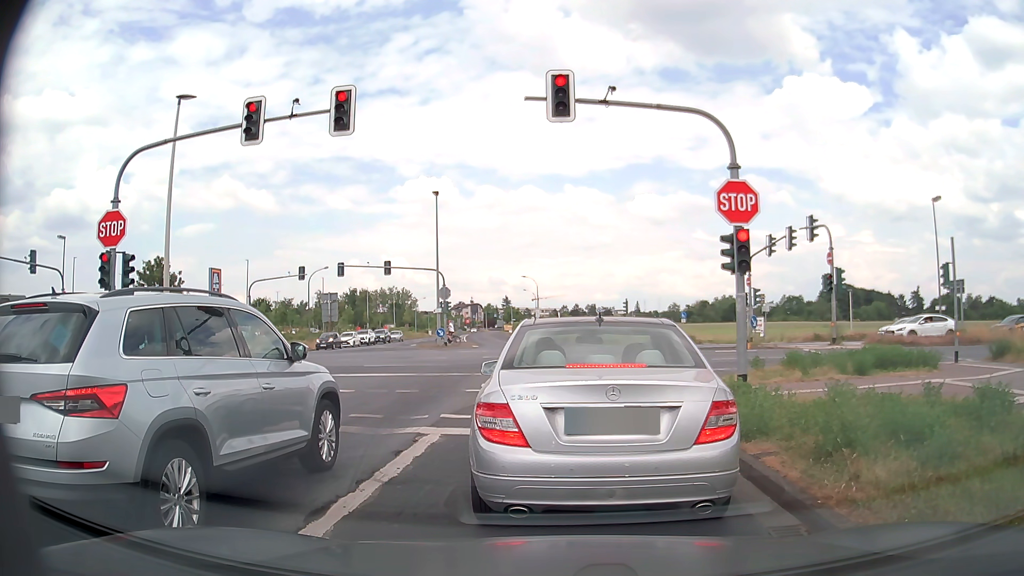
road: tertiary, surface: asphalt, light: Day
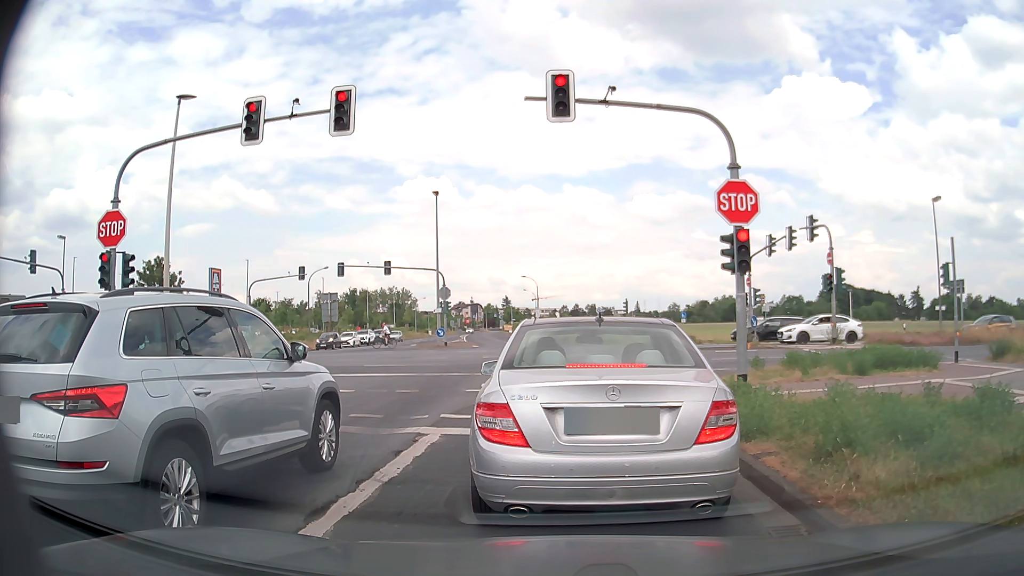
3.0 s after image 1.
(0.0, 0.0) m; 0°
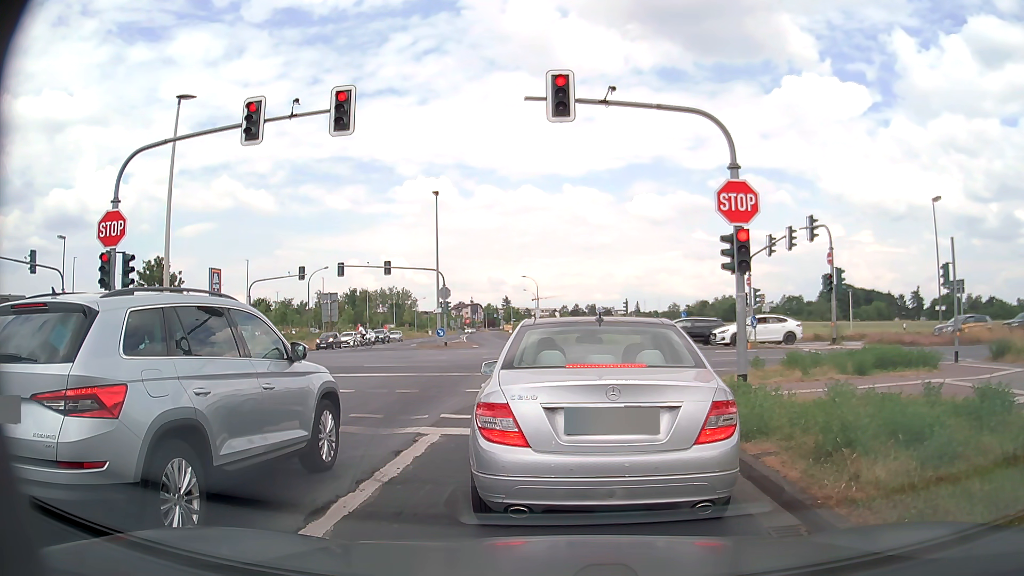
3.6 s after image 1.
(0.0, 0.0) m; 0°
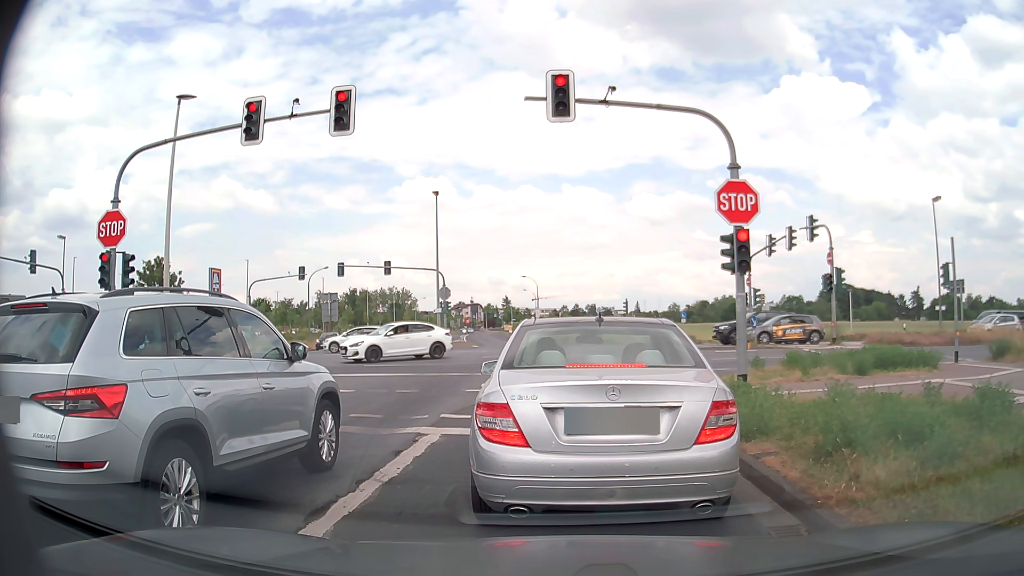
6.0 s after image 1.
(0.0, 0.0) m; 0°
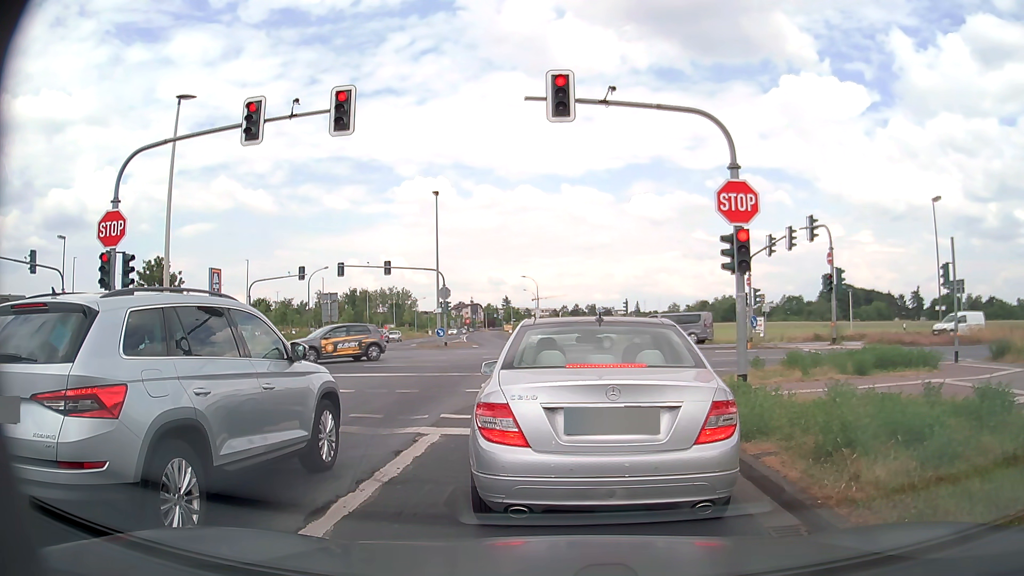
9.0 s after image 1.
(0.0, 0.0) m; 0°
